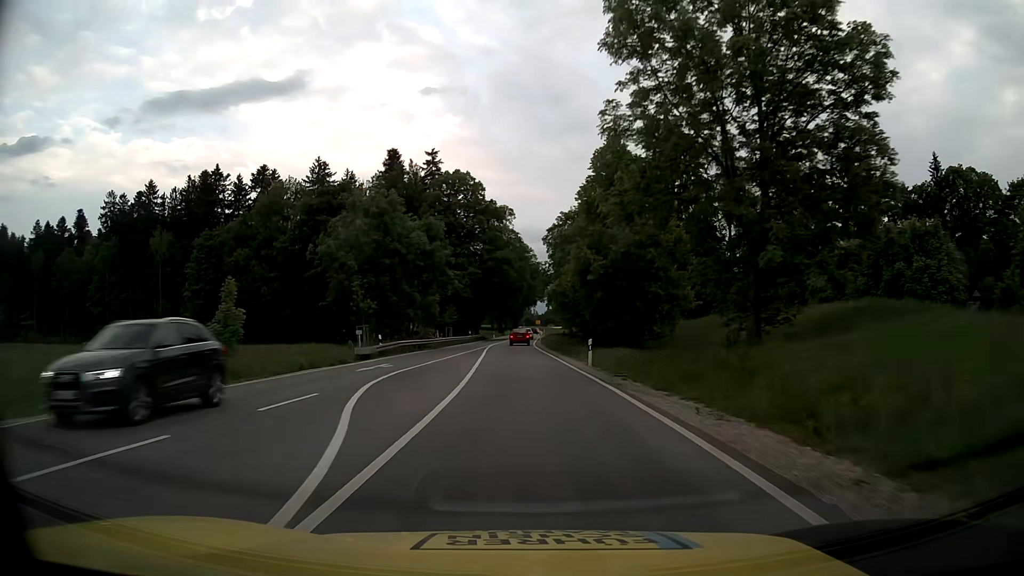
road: primary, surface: asphalt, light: Day
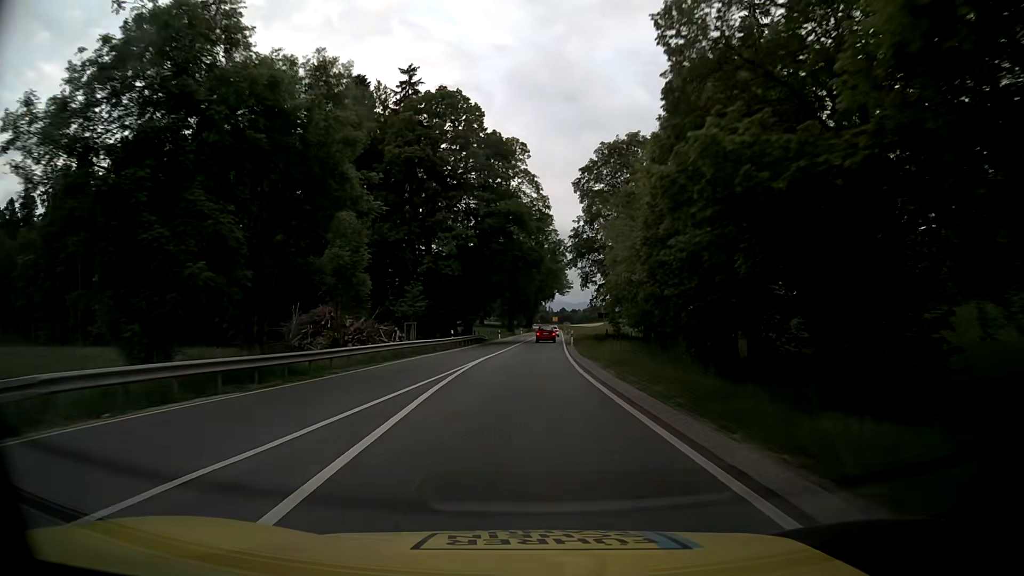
(-0.6, +33.8) m; -2°
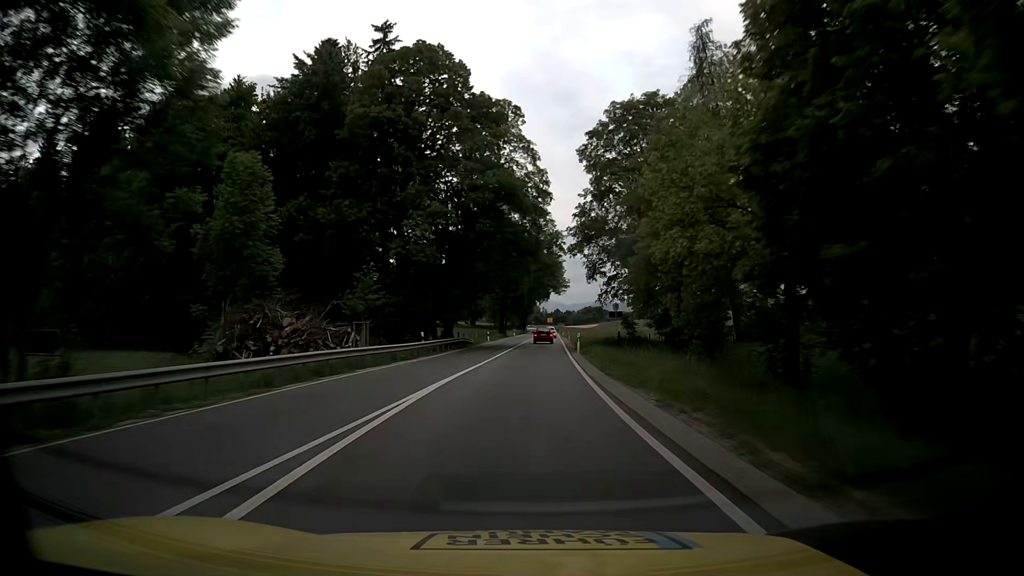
(+0.1, +11.3) m; 0°
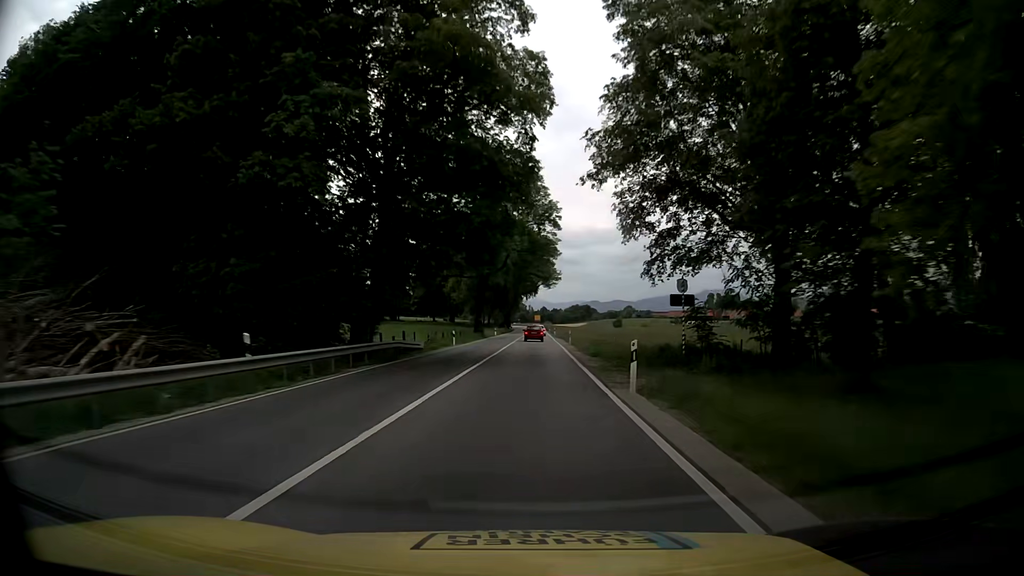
(+0.4, +22.5) m; +1°
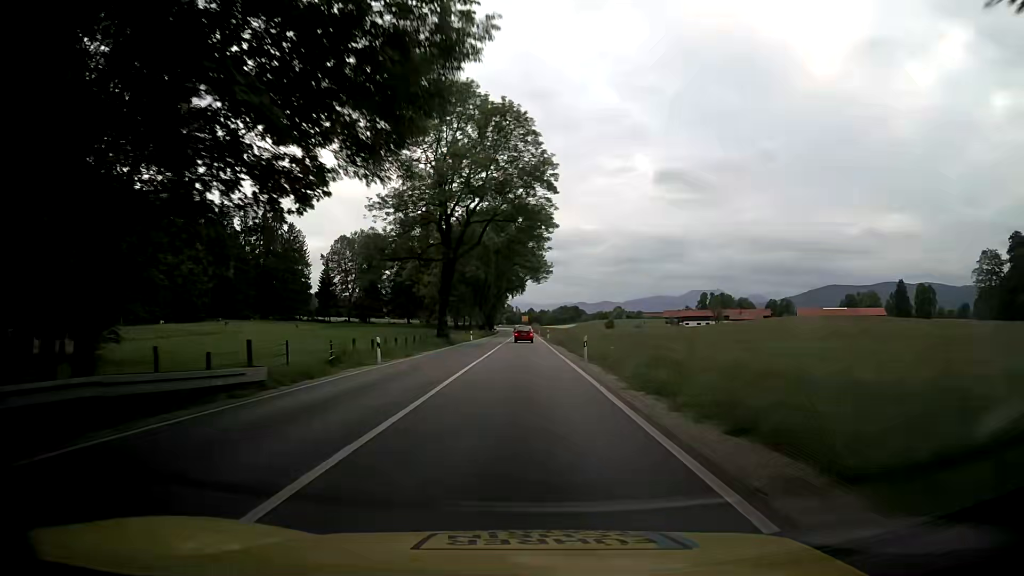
(+0.3, +22.5) m; +1°
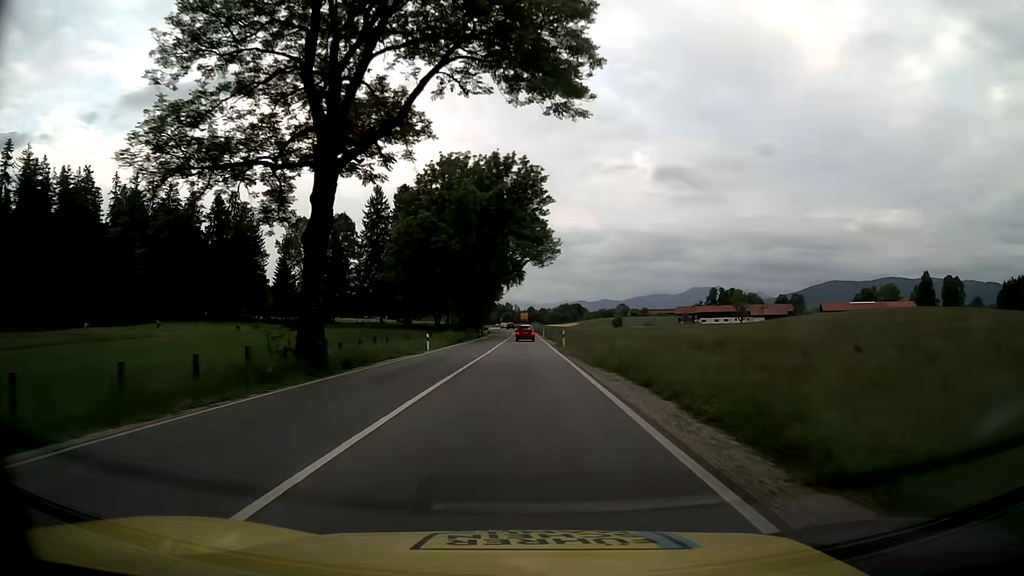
(+0.3, +33.8) m; 0°
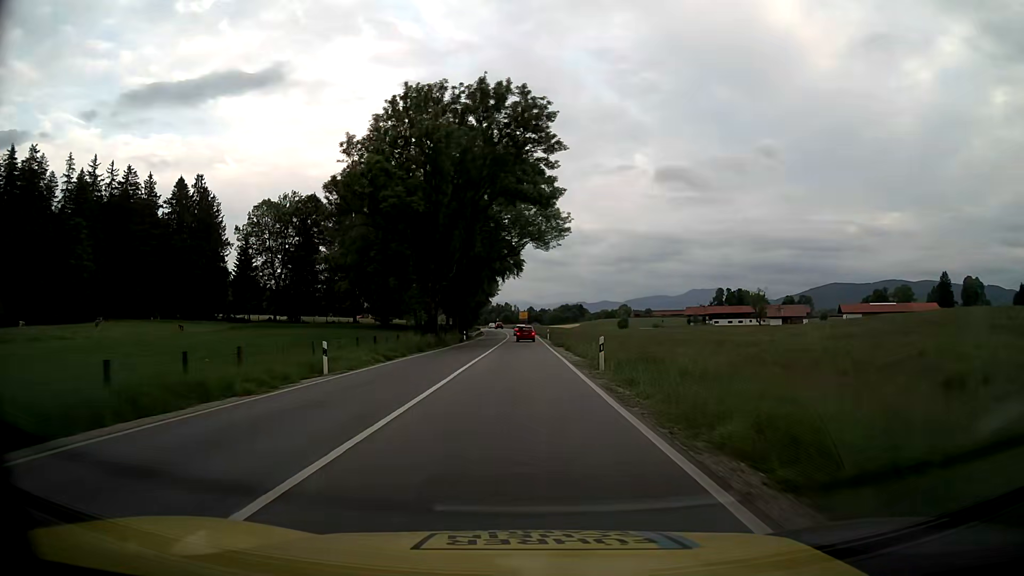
(0.0, +22.5) m; 0°
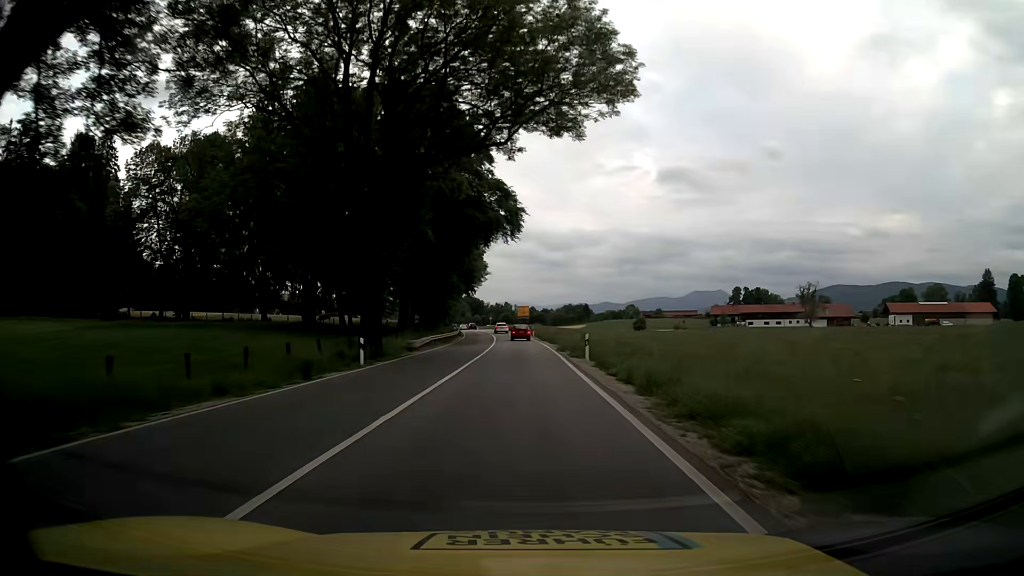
(+0.2, +45.0) m; 0°
(0, +10) (0, +20) (0, +30) (-1, +40) (-1, +50) (-1, +60) (-2, +70) (-2, +80) (-3, +90) (-4, +100) m
